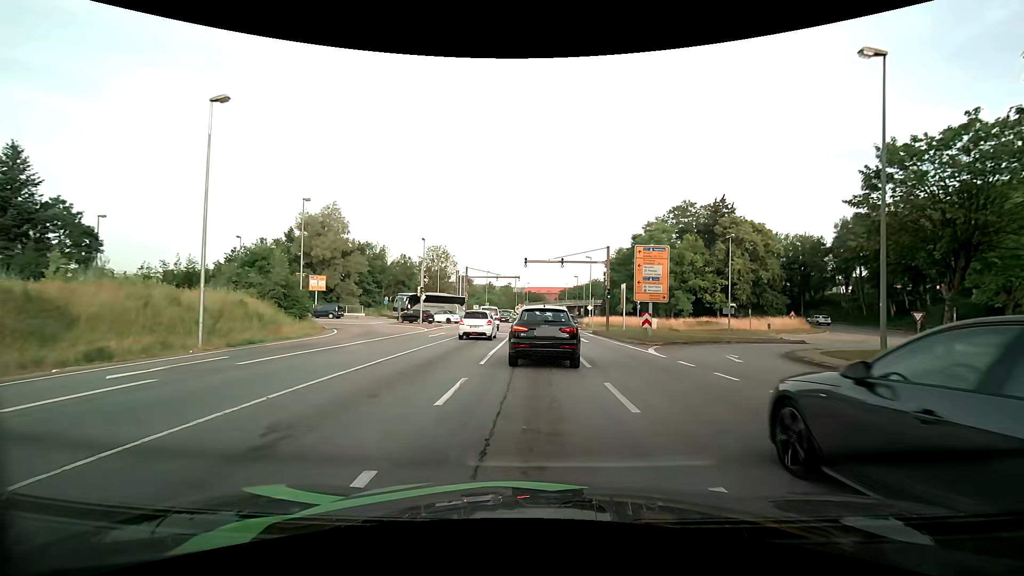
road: primary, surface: asphalt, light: Day
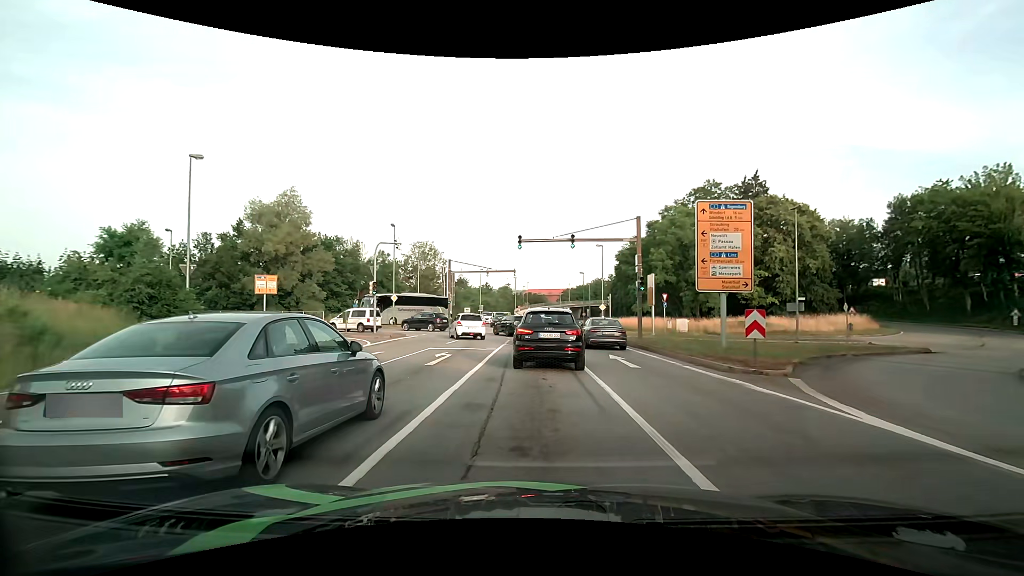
(0.0, +12.9) m; -1°
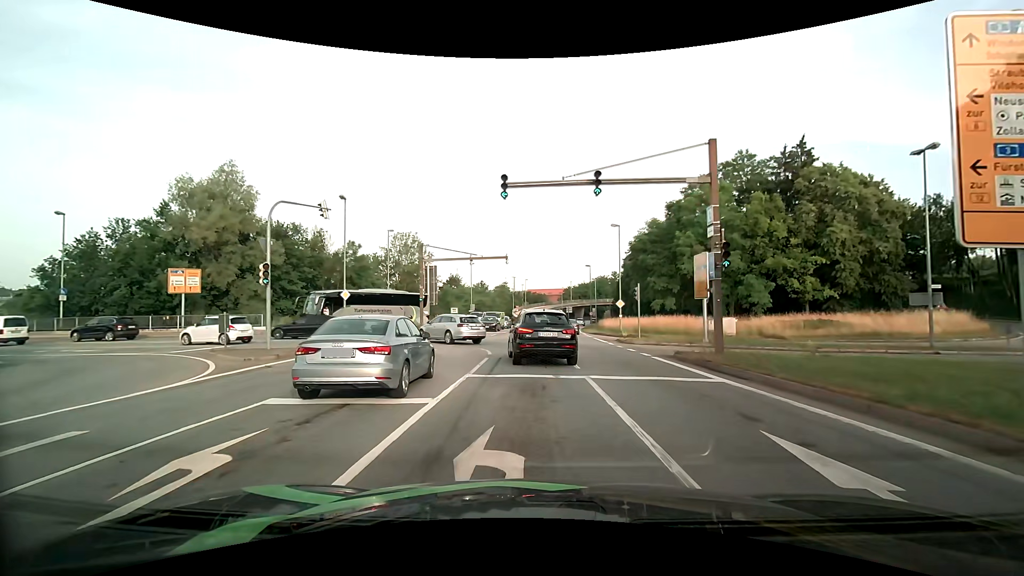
(0.0, +12.7) m; +1°
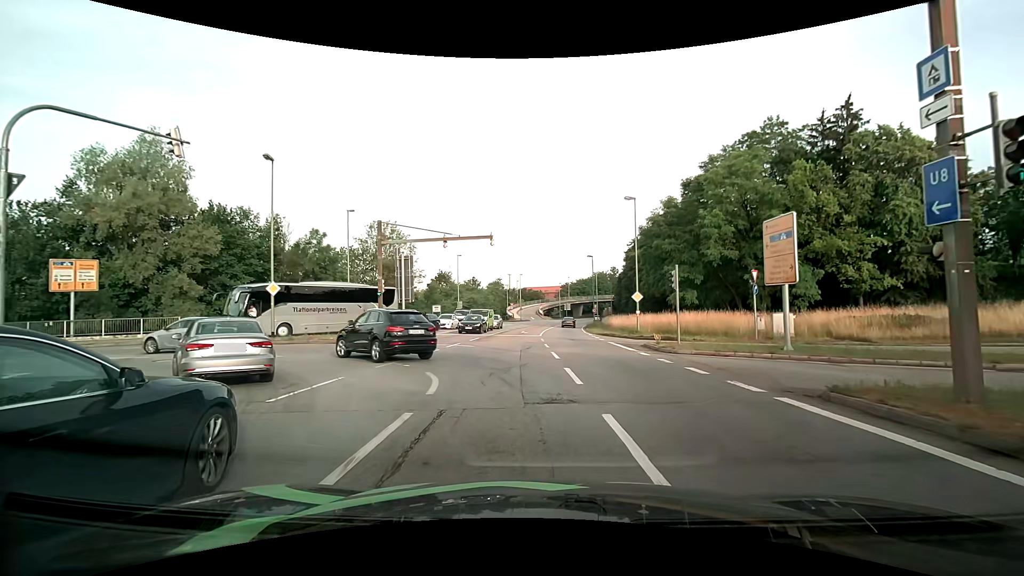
(0.0, +9.6) m; 0°
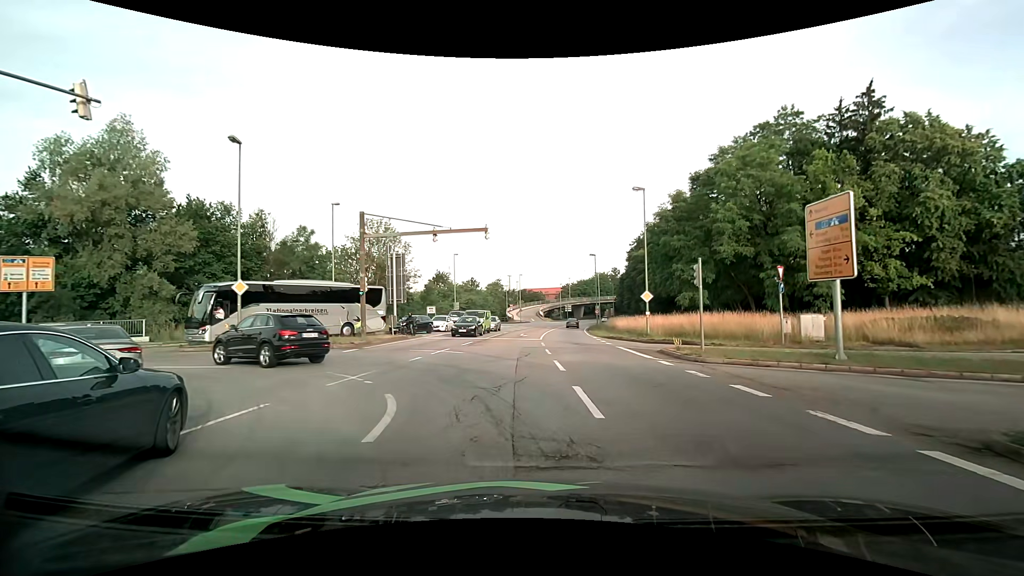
(0.0, +3.1) m; 0°
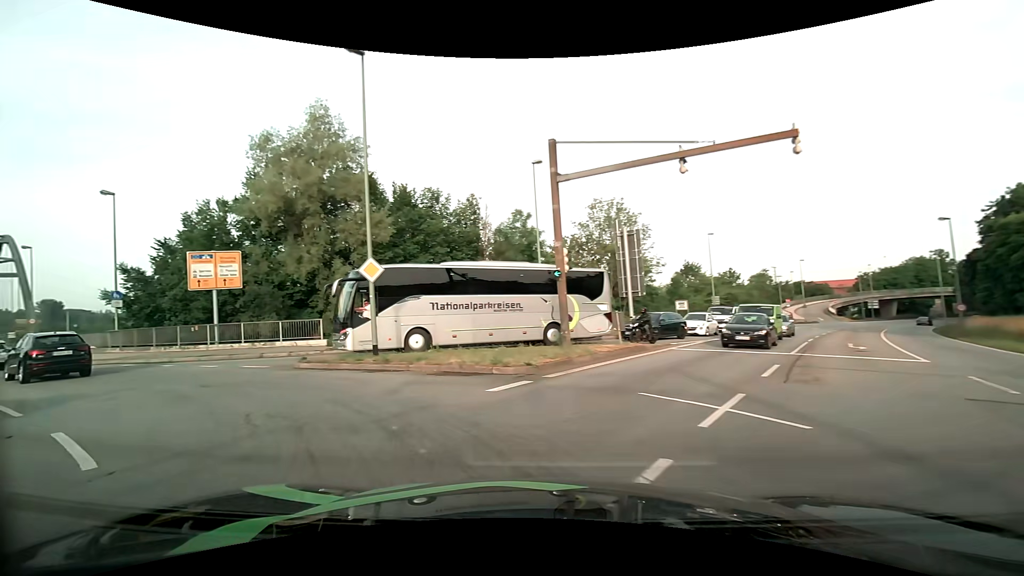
(-1.9, +12.6) m; -26°
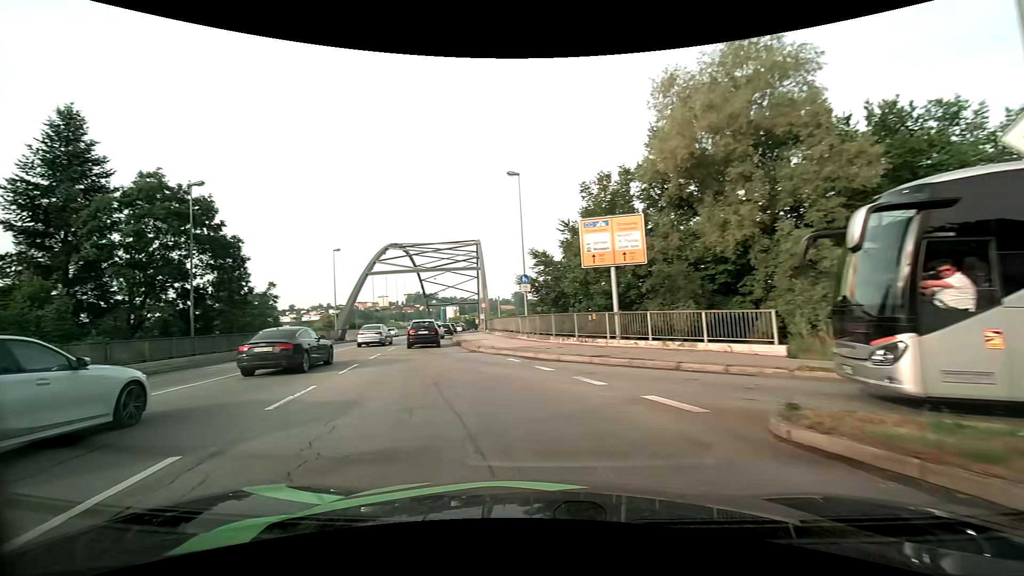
(-4.3, +9.9) m; -45°
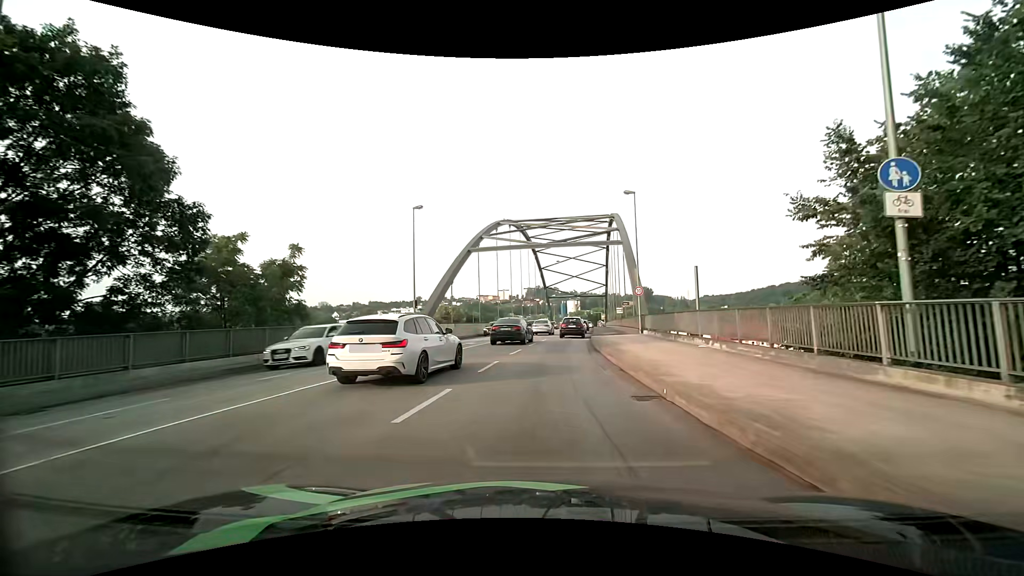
(-4.5, +20.3) m; -14°
